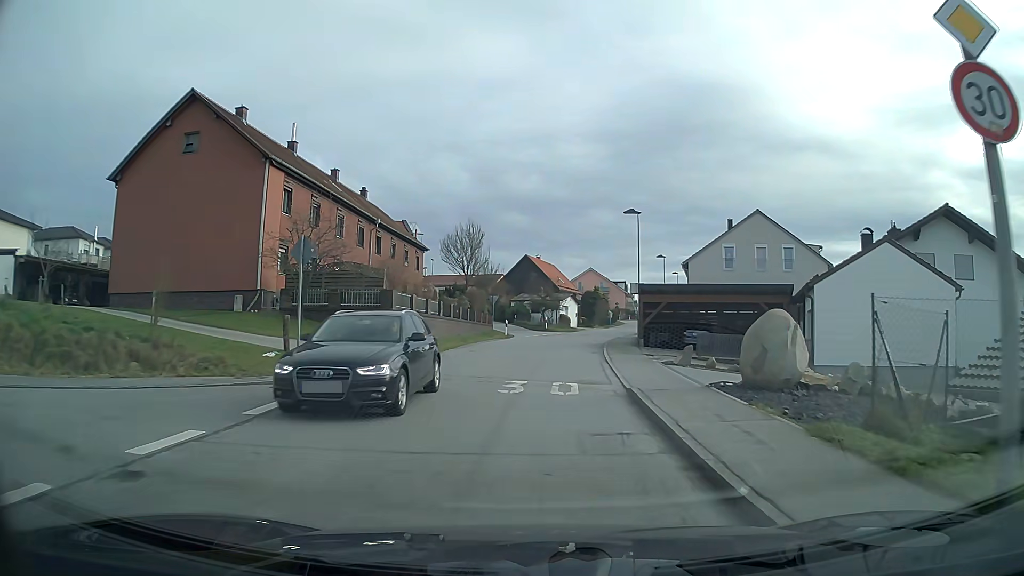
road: unclassified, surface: asphalt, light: Day
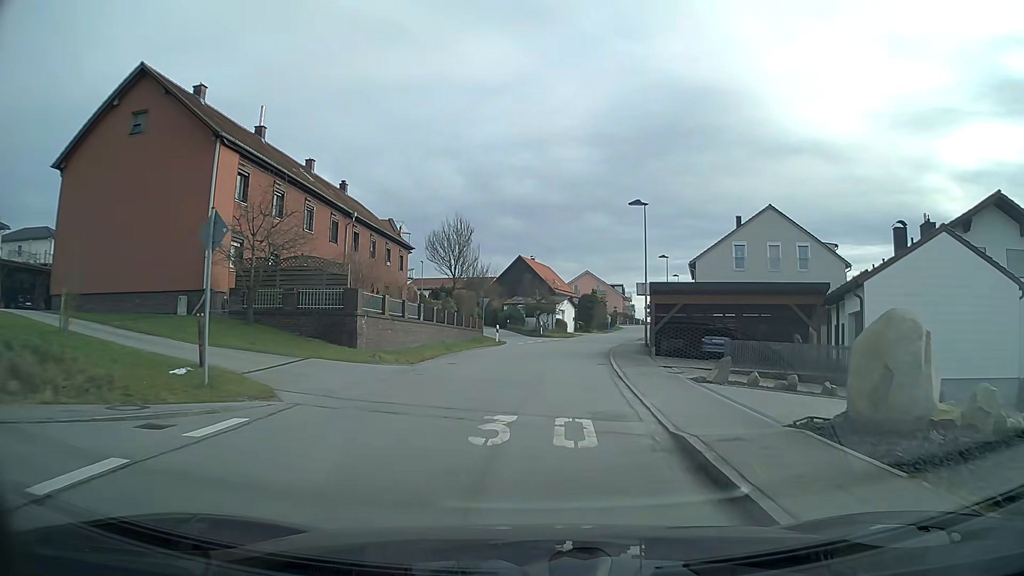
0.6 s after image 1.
(0.0, +4.7) m; +1°
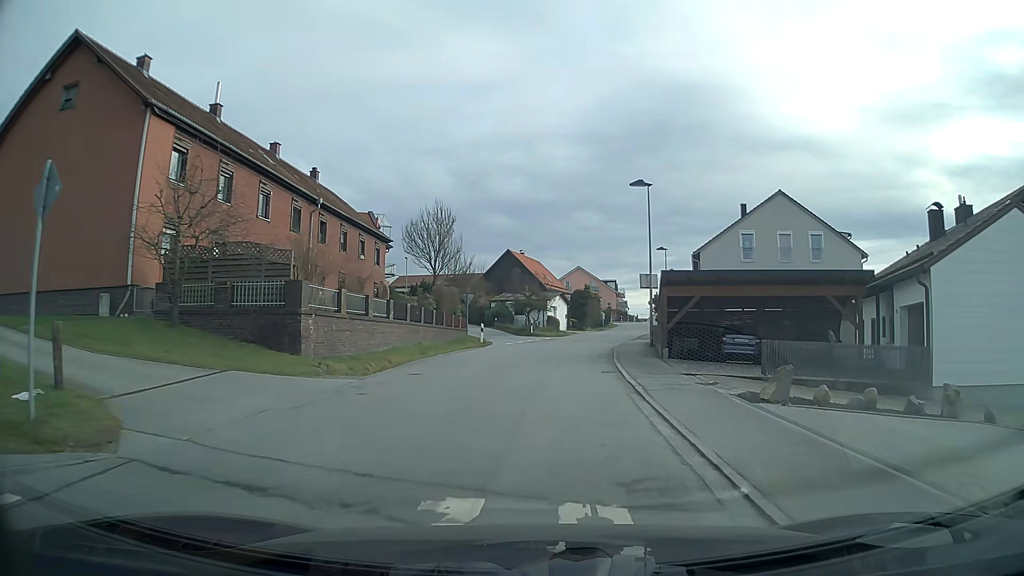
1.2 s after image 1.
(0.0, +4.6) m; +1°
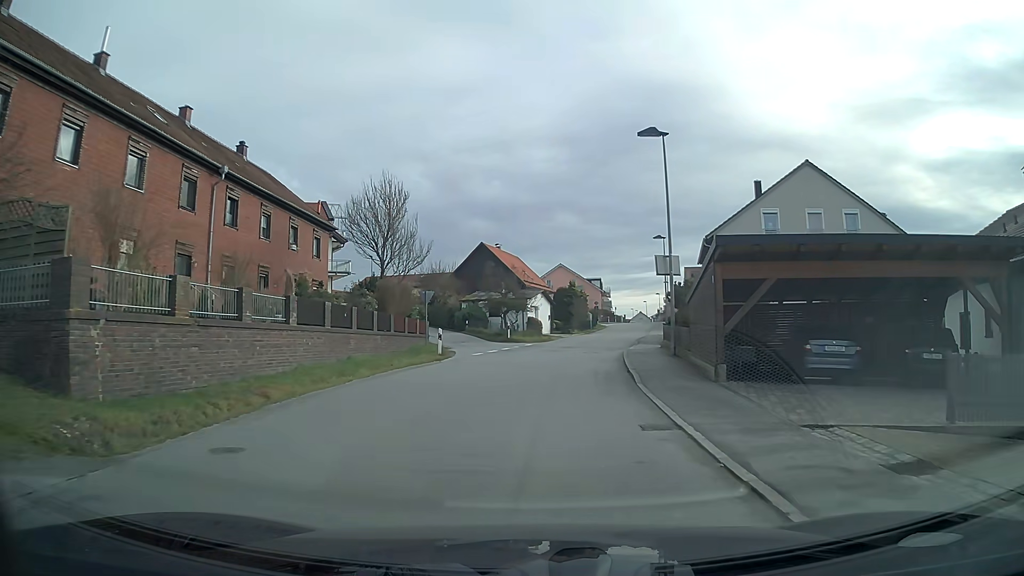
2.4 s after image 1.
(+0.1, +9.3) m; +2°
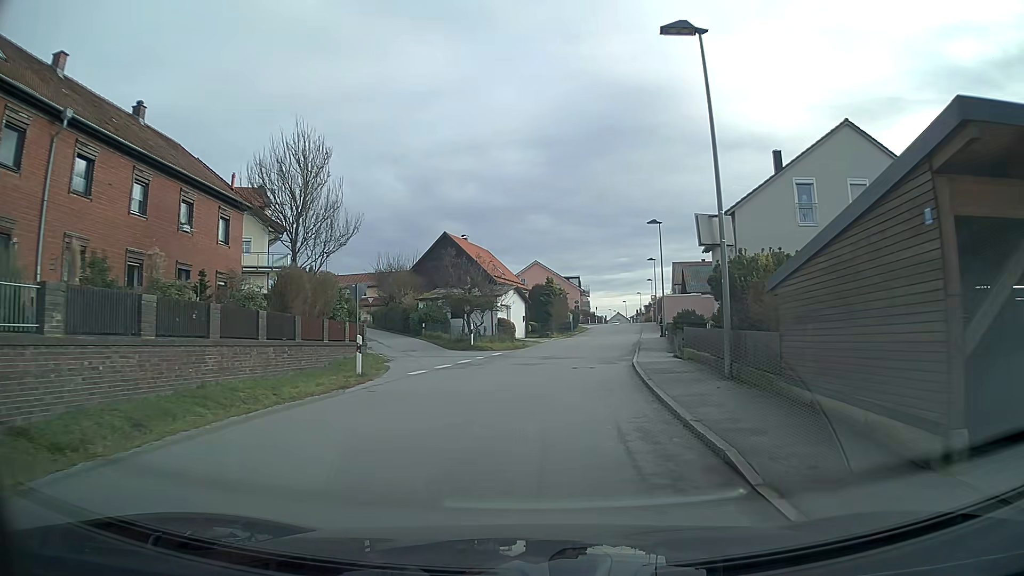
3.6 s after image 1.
(+0.2, +9.2) m; +2°
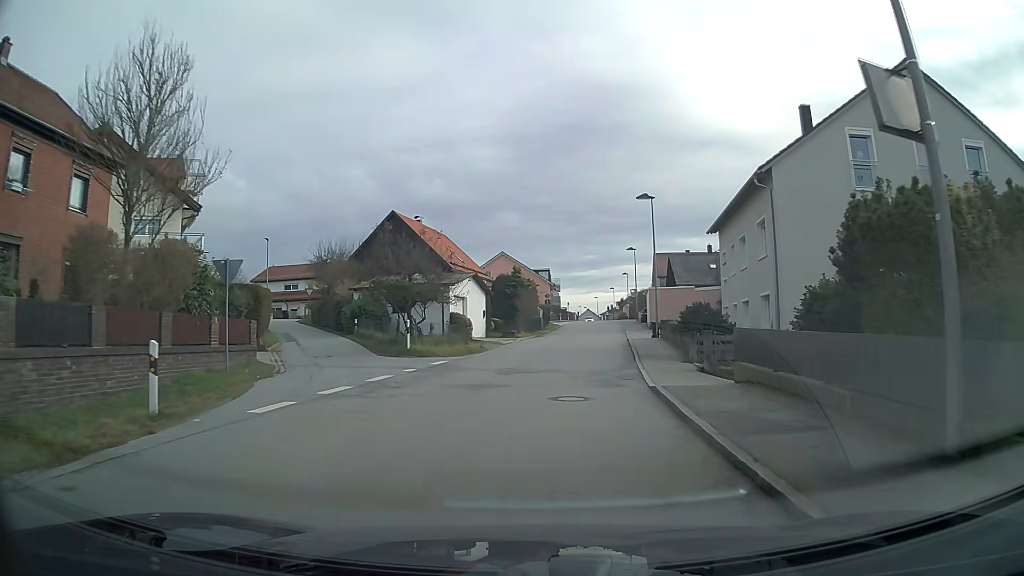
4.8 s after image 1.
(+0.2, +9.0) m; +1°
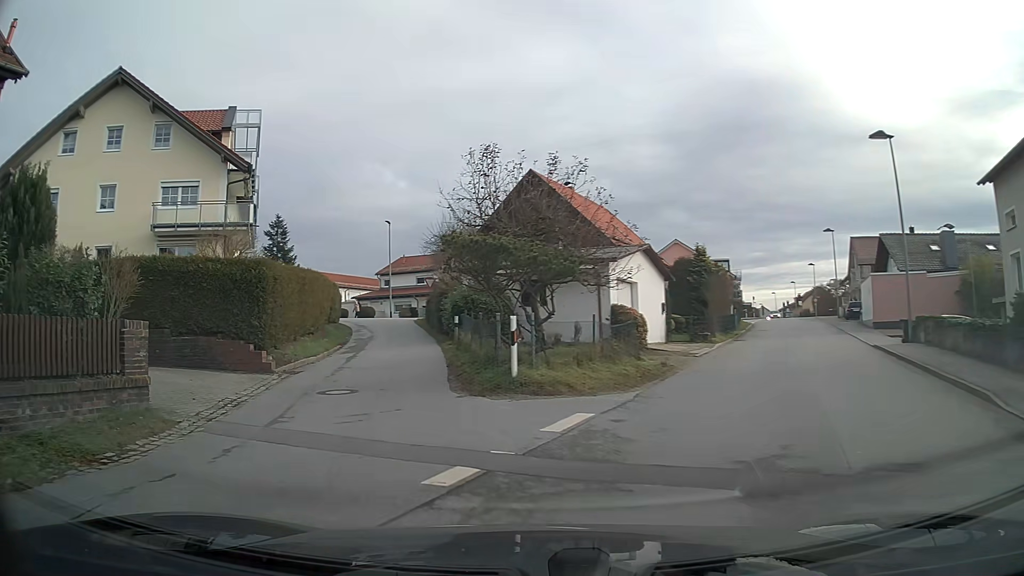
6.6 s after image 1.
(-1.4, +12.8) m; -17°
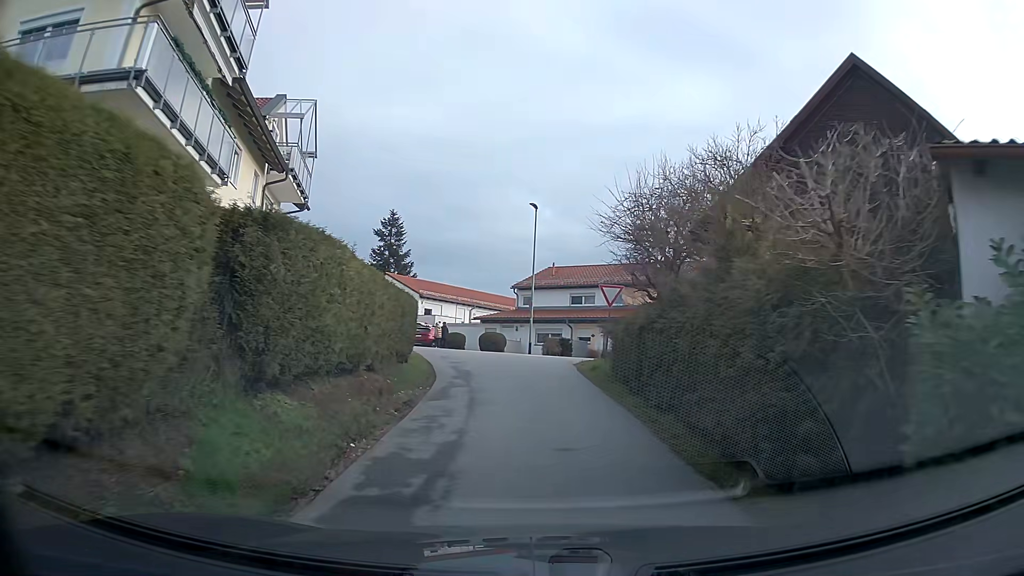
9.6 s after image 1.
(-2.9, +20.4) m; -8°
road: residential
(0, +10) (0, +20) (-1, +30) (-7, +37) (-14, +44) (-22, +51) (-29, +58) (-36, +65) (-45, +70) (-55, +72) m
